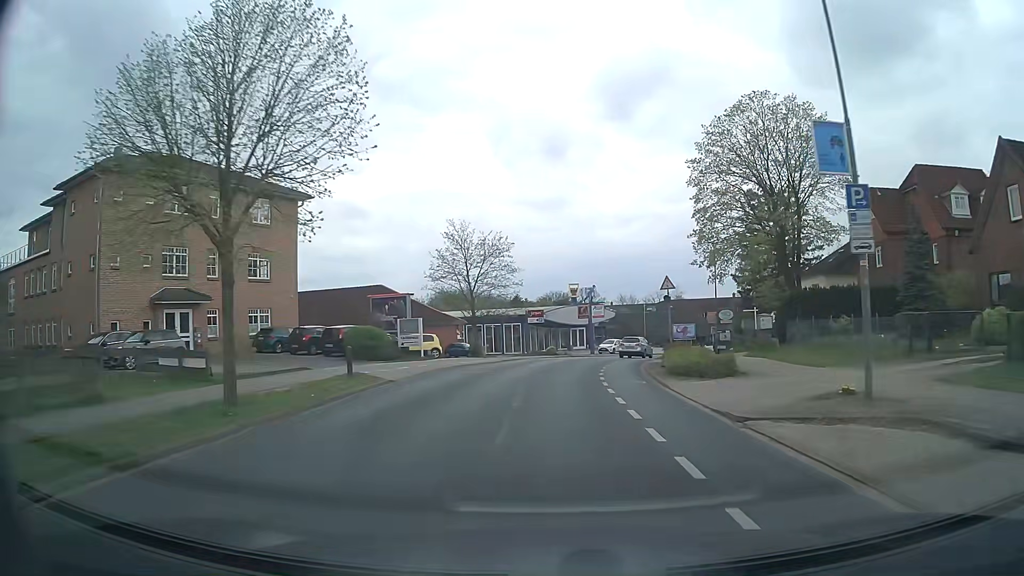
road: tertiary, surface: asphalt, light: Day
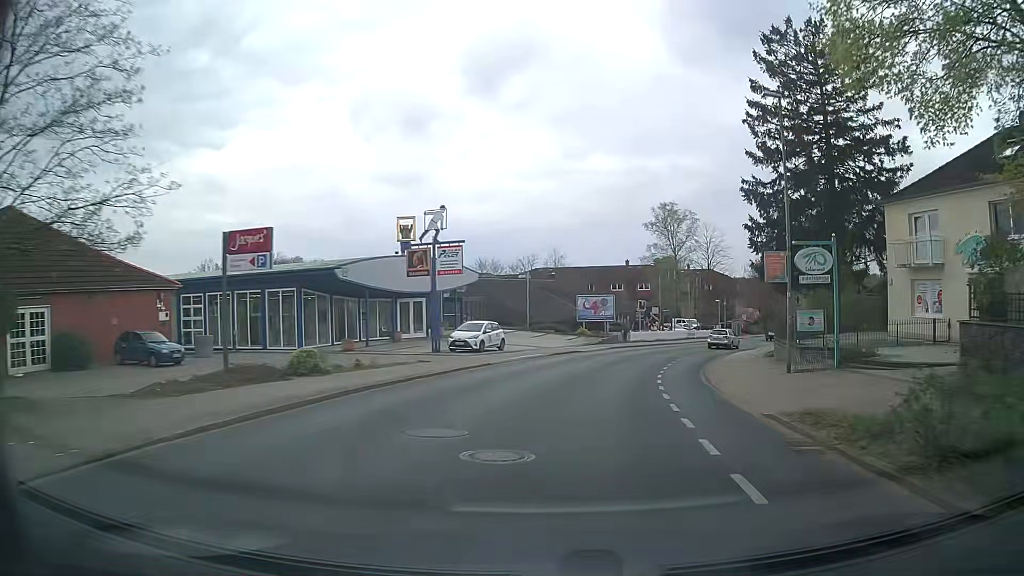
(+2.7, +37.0) m; +12°
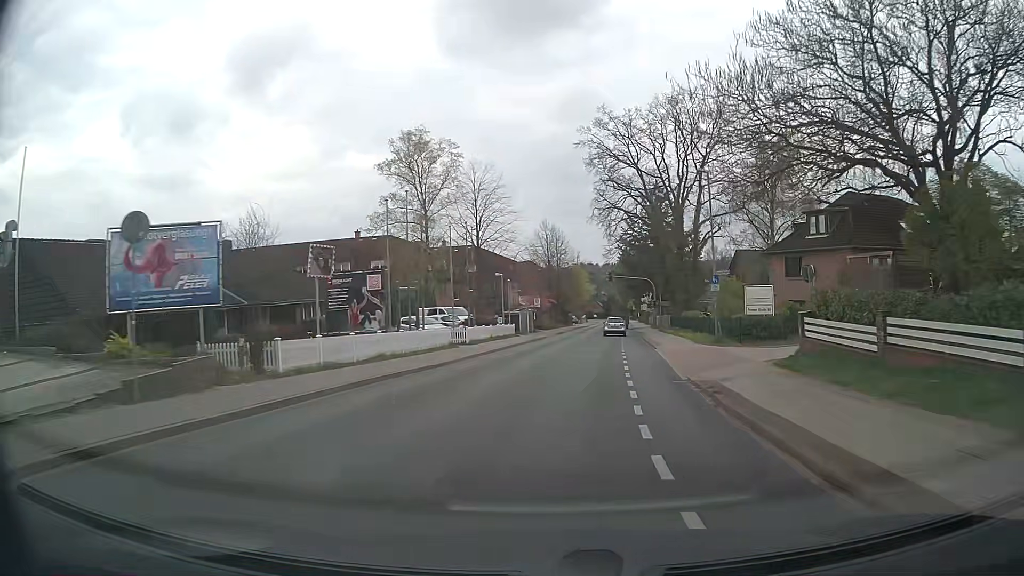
(+7.2, +36.8) m; +21°
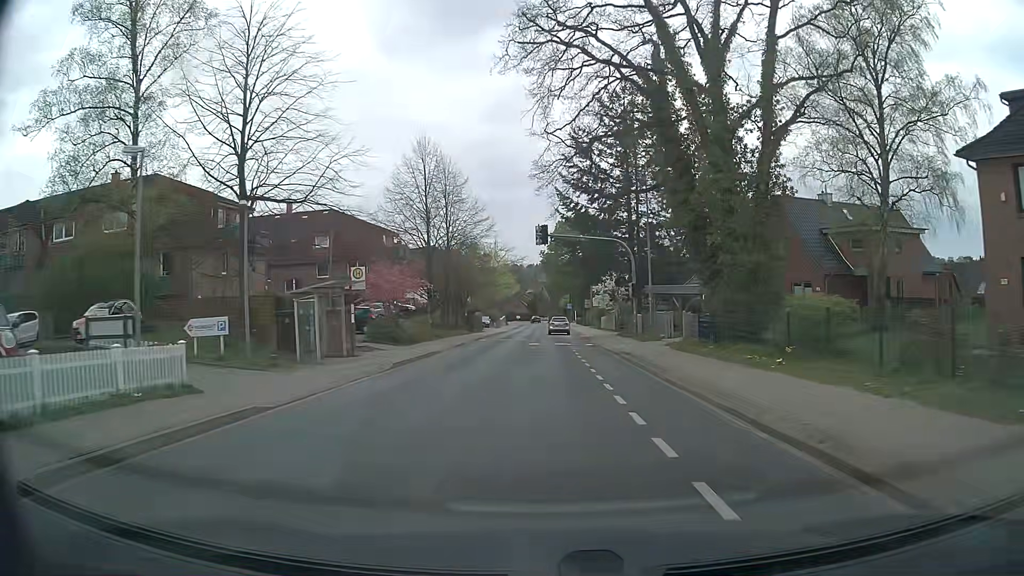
(+3.3, +39.7) m; +7°
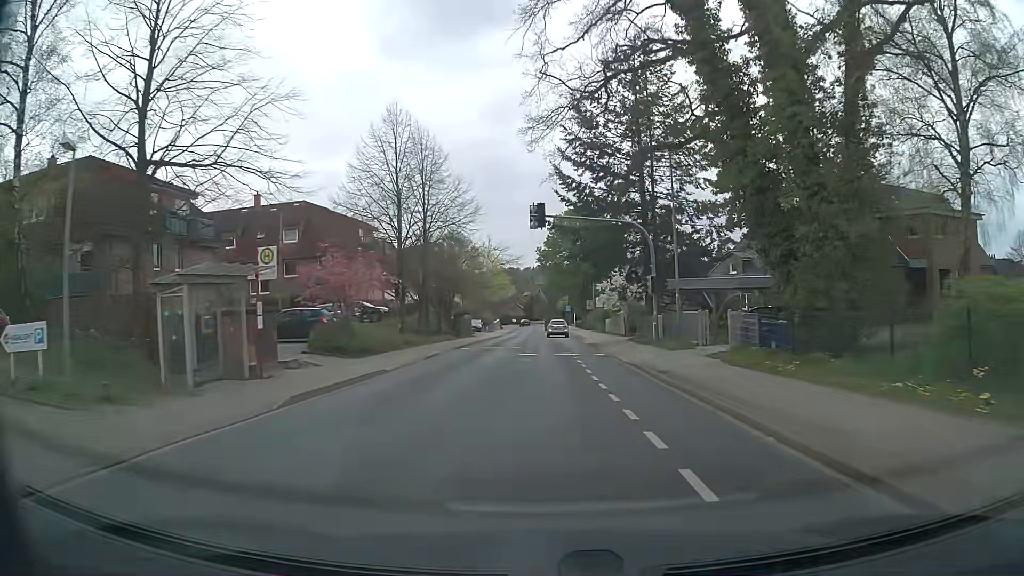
(+0.1, +8.1) m; +1°
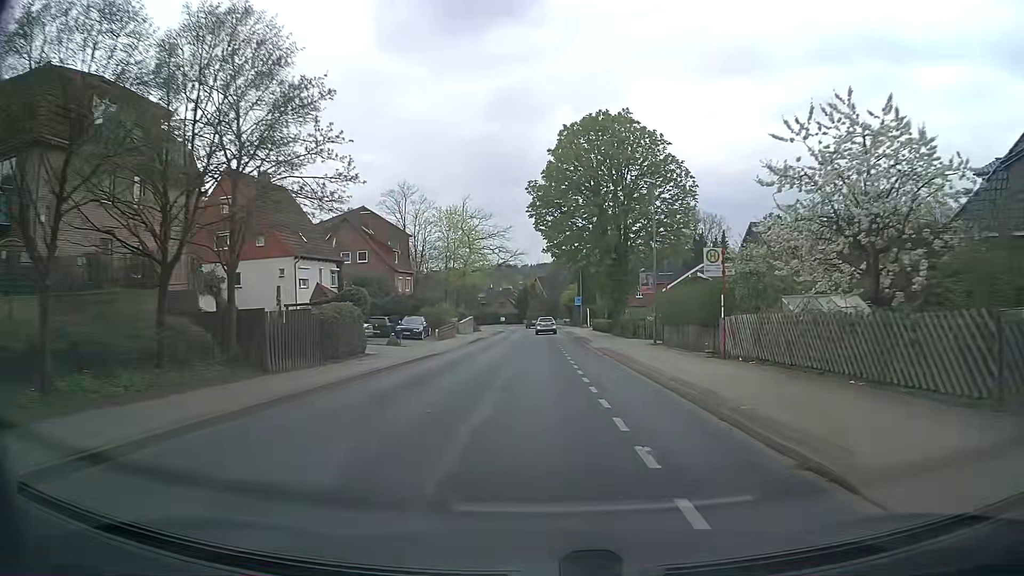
(0.0, +40.5) m; 0°
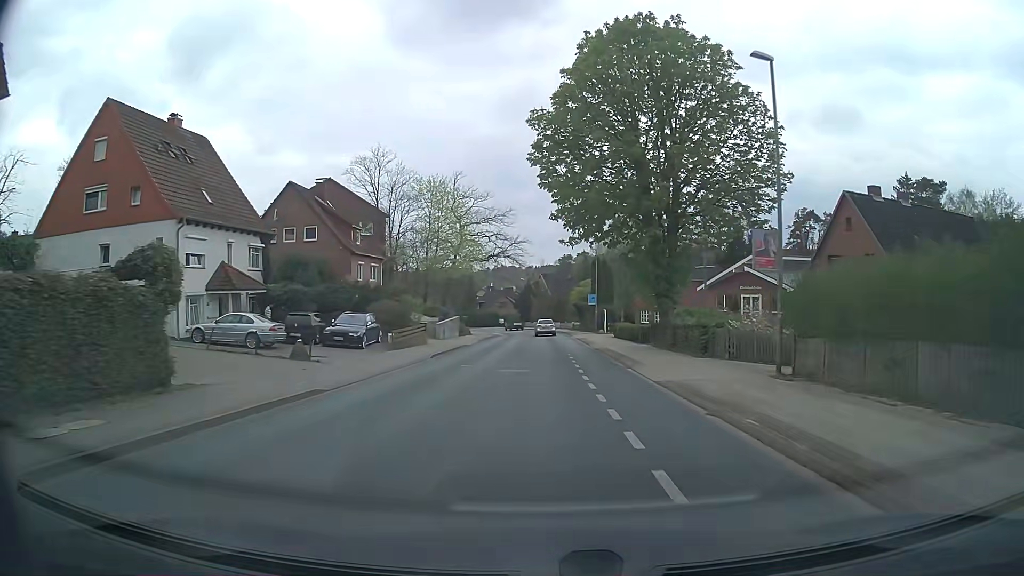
(-0.1, +16.0) m; 0°
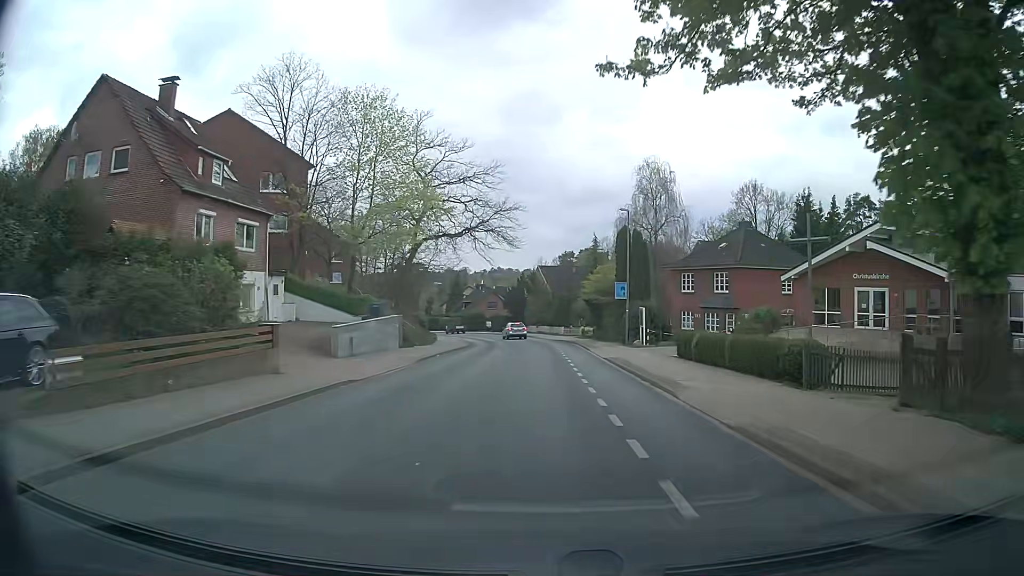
(0.0, +23.9) m; 0°
(0, +10) (0, +20) (0, +30) (0, +40) (-1, +50) (-2, +60) (-4, +70) (-7, +79) (-10, +89) (-14, +98) m
